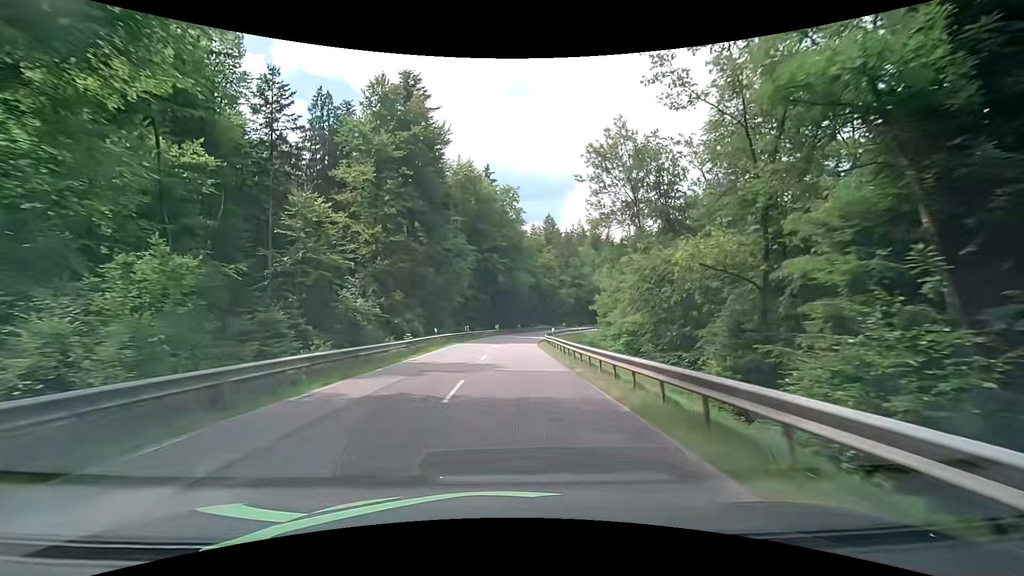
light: Day
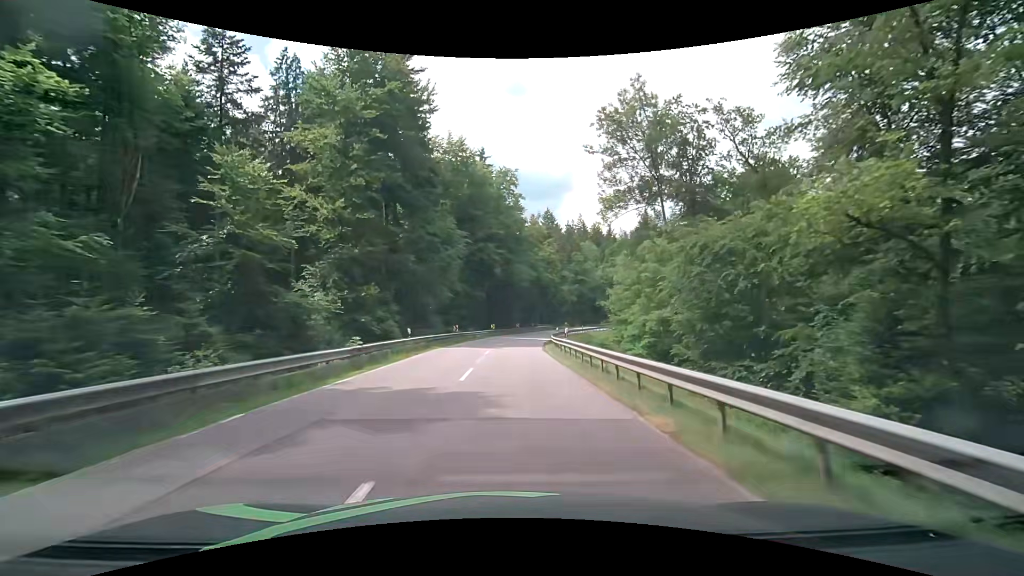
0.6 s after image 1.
(+0.1, +8.6) m; +1°
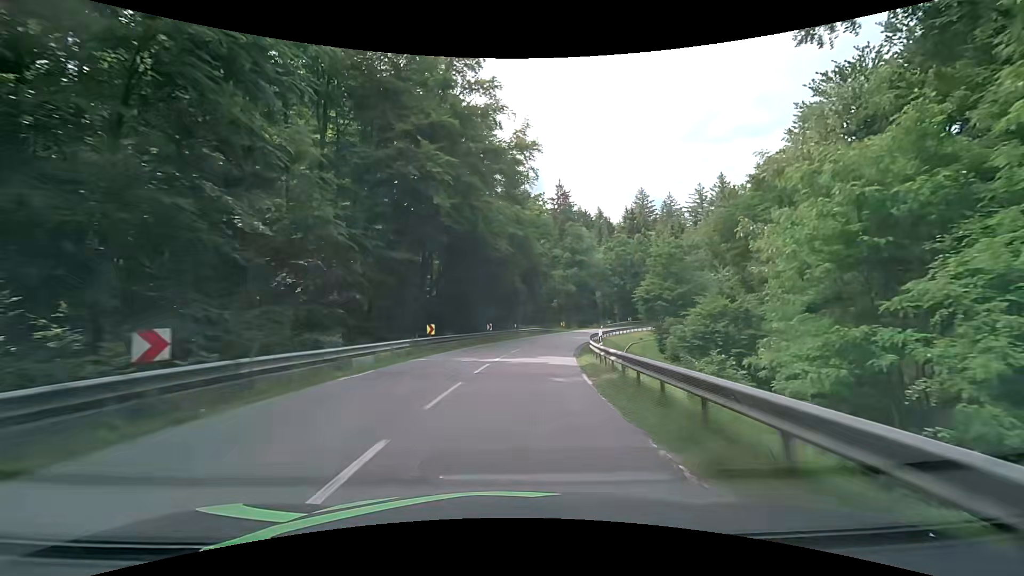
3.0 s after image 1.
(+0.5, +34.2) m; +3°
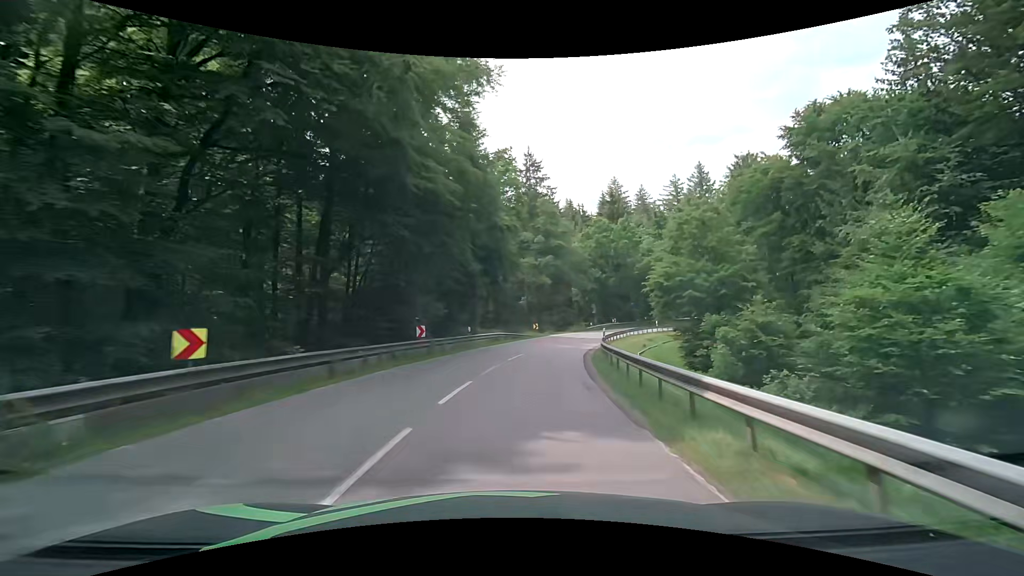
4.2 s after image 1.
(+0.6, +17.1) m; +4°
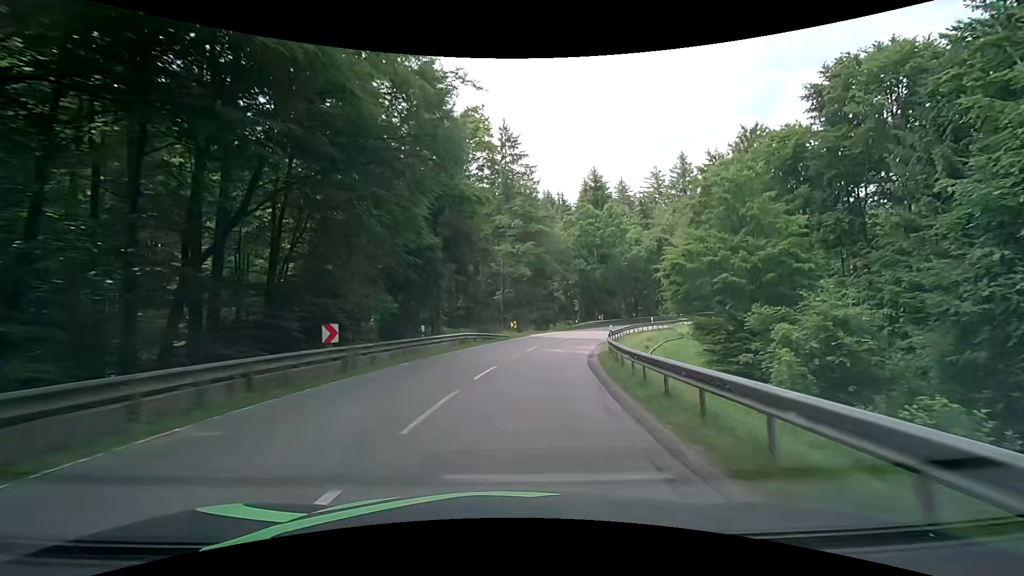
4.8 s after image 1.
(+0.2, +8.5) m; +3°
